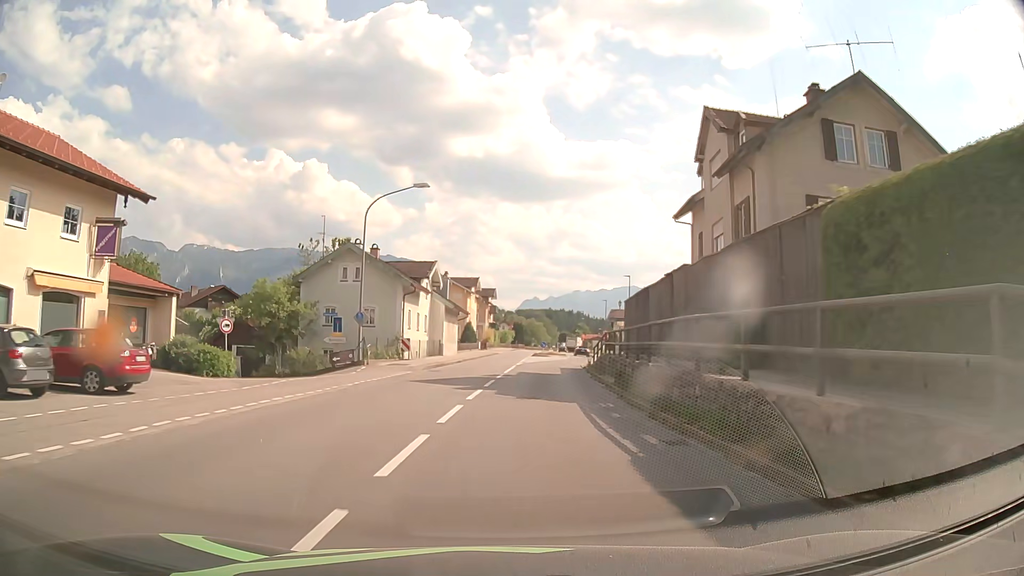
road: primary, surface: asphalt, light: Day
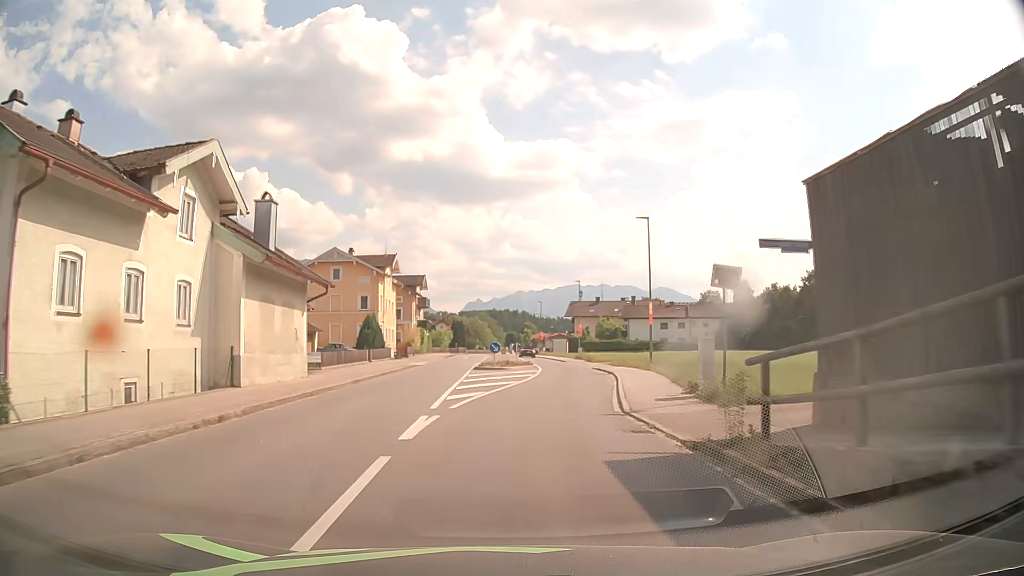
(+1.3, +30.2) m; +4°
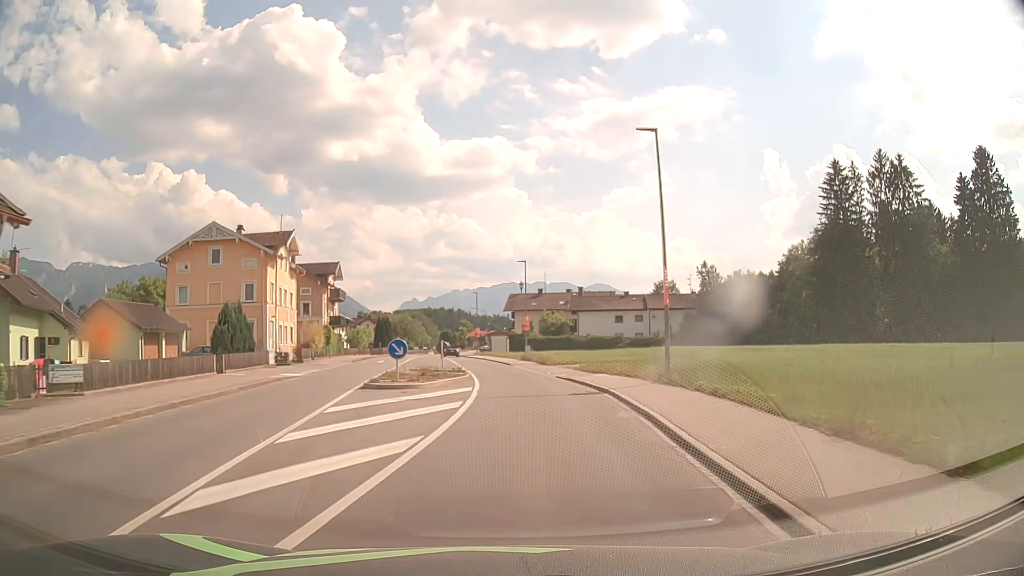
(+0.8, +15.2) m; +6°
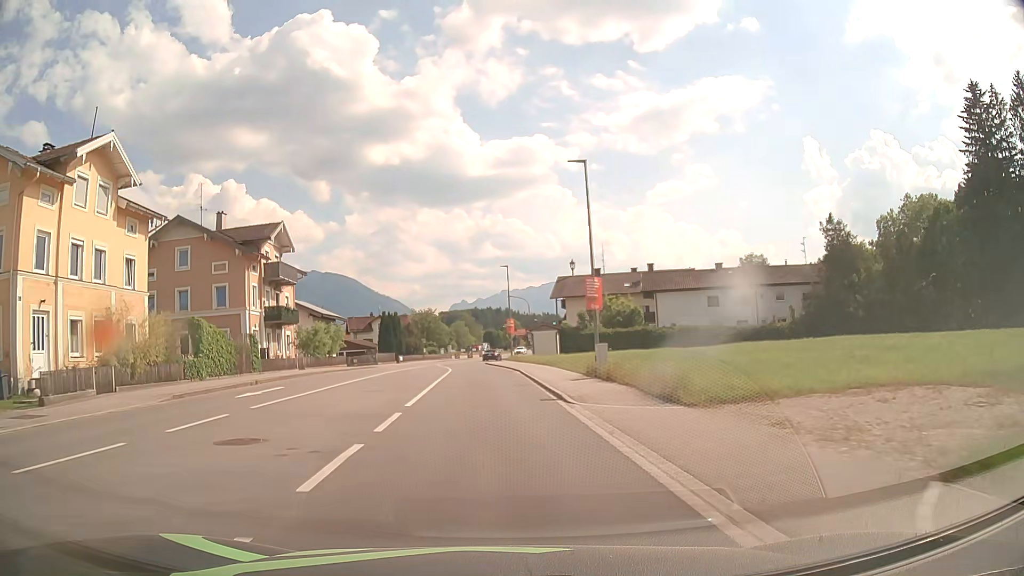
(+0.4, +30.4) m; -4°
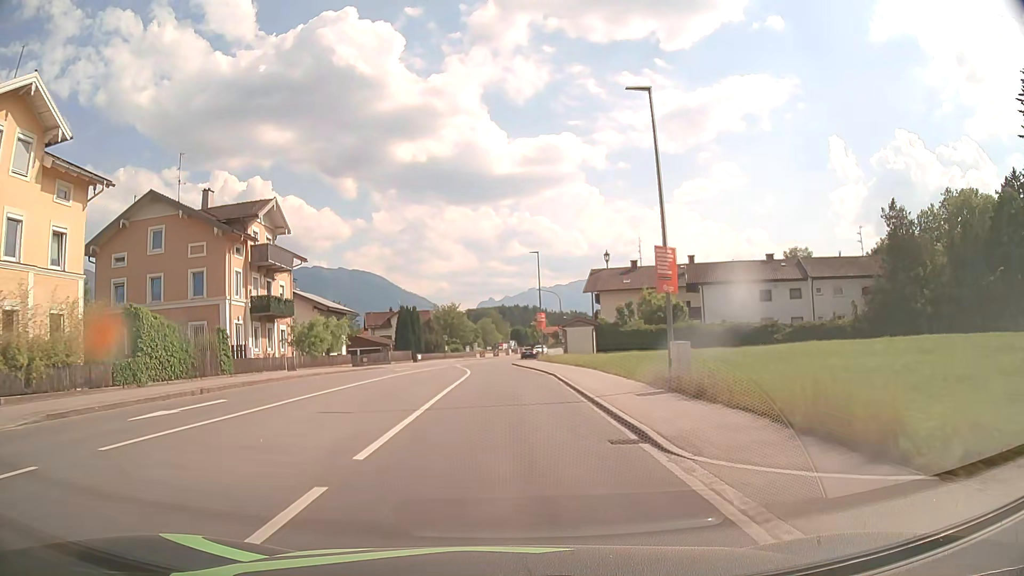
(-0.2, +7.6) m; -3°
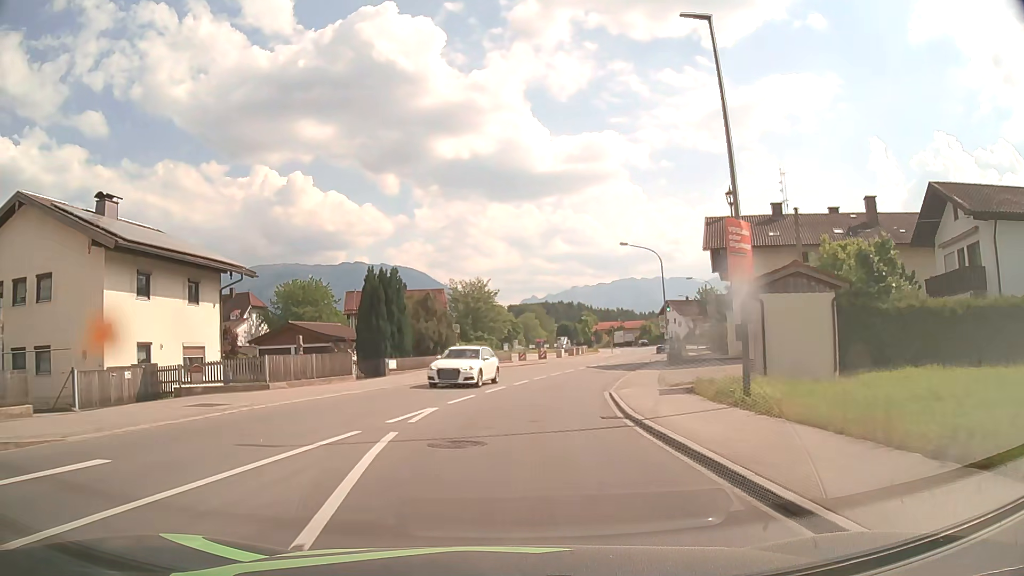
(-1.0, +38.0) m; -4°
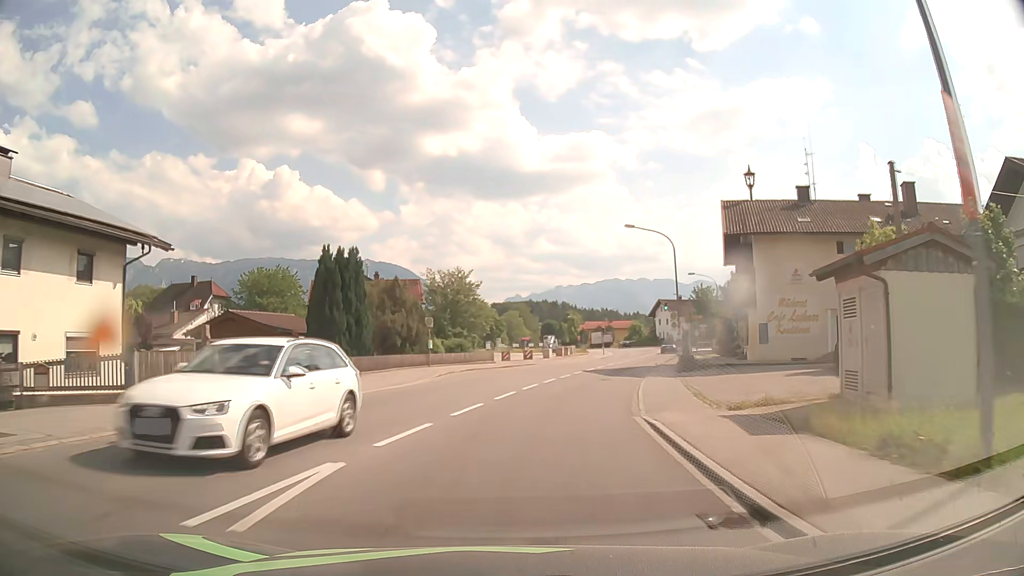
(+0.1, +7.6) m; +1°
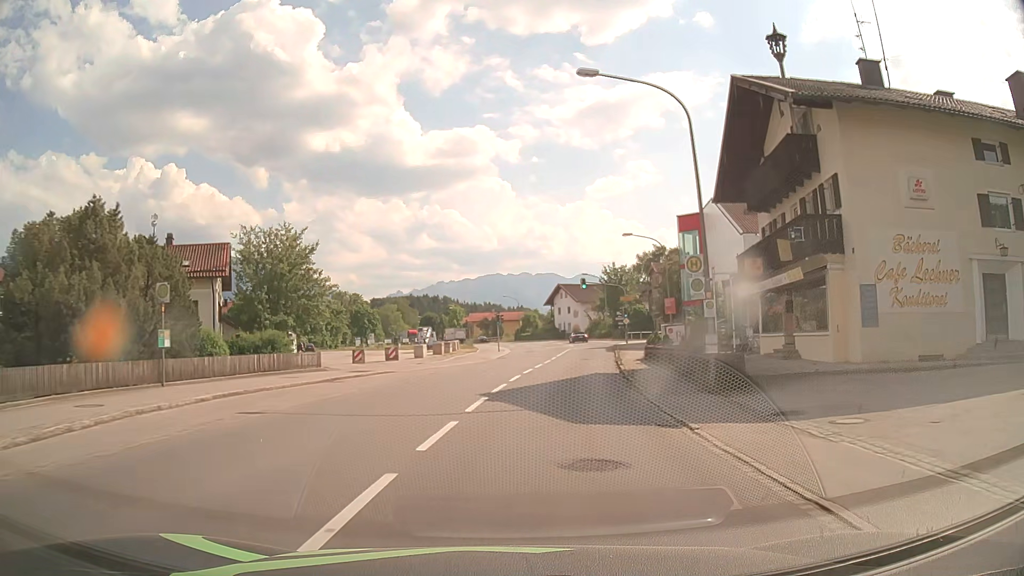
(+1.9, +22.9) m; +10°
(0, +10) (+1, +20) (+3, +30) (+4, +40) (+6, +50) (+7, +60) (+8, +69) (+8, +79) (+8, +89) (+7, +99) m
